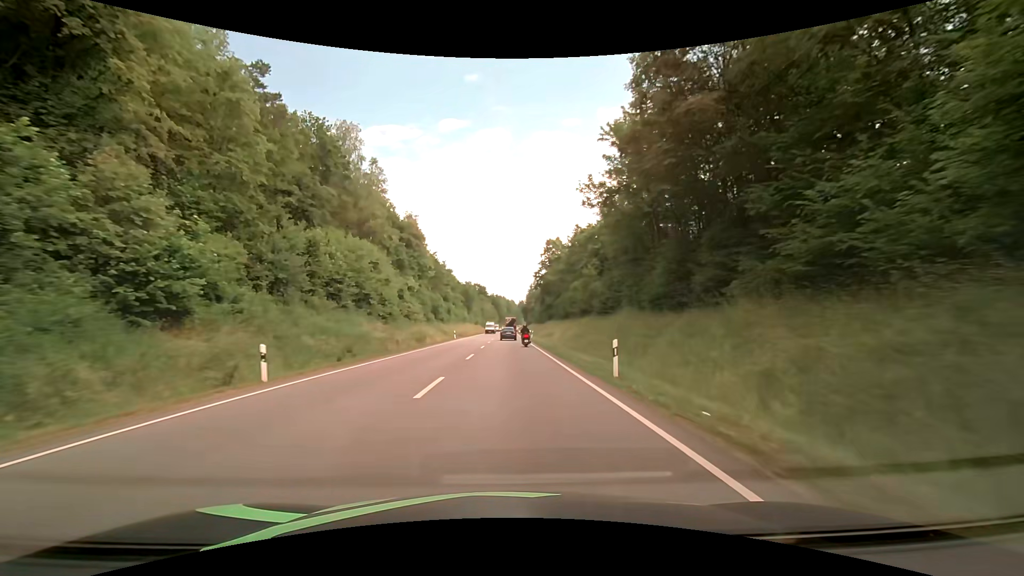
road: primary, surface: asphalt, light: Day
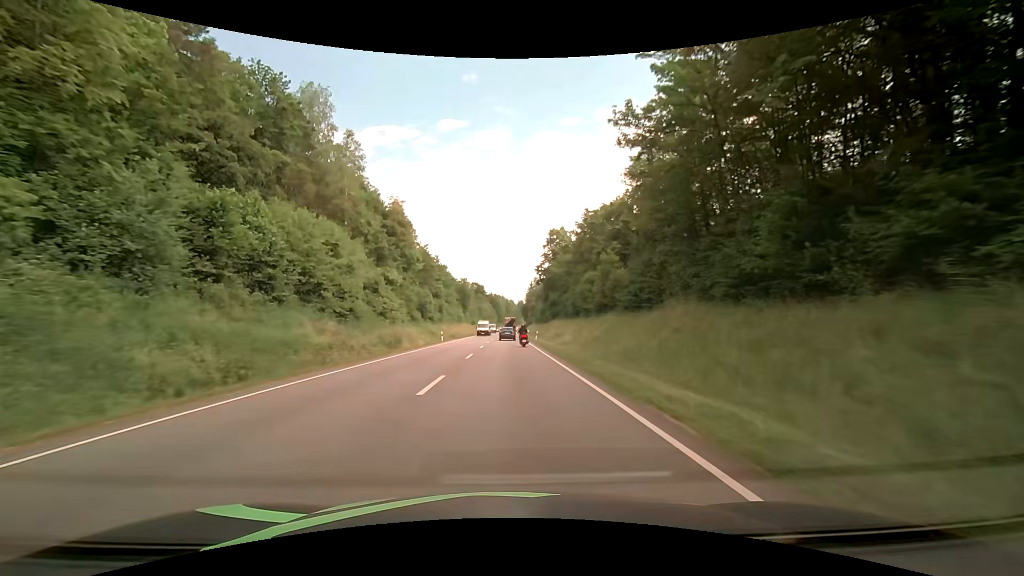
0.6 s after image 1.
(+0.1, +11.5) m; +1°
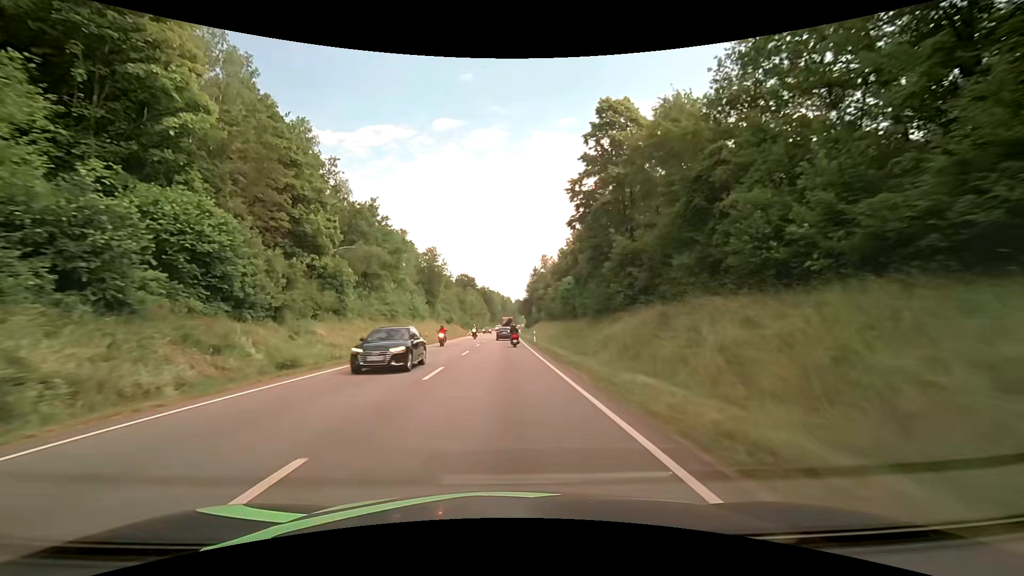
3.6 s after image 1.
(+0.3, +56.8) m; +1°
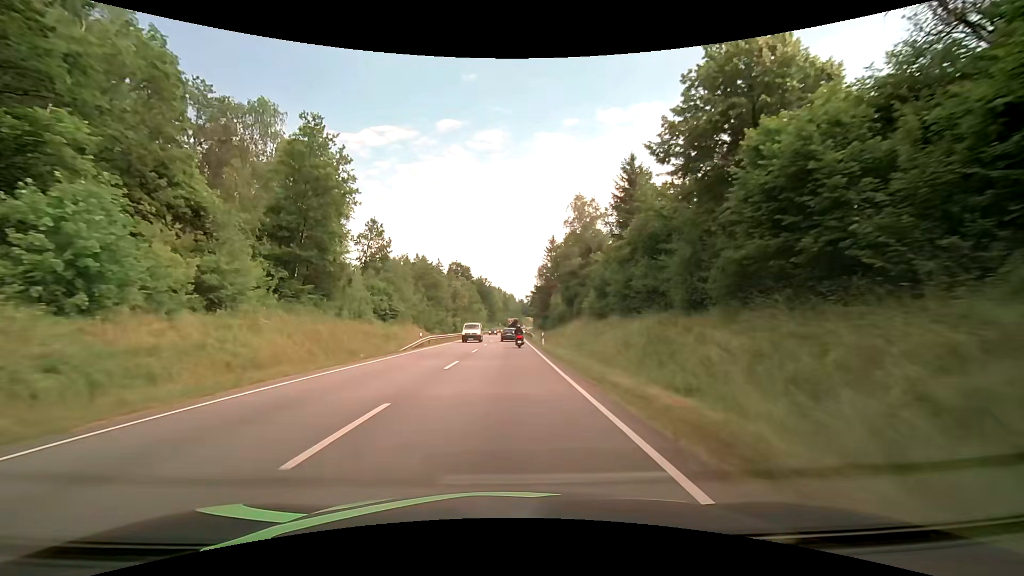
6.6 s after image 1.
(0.0, +56.2) m; 0°
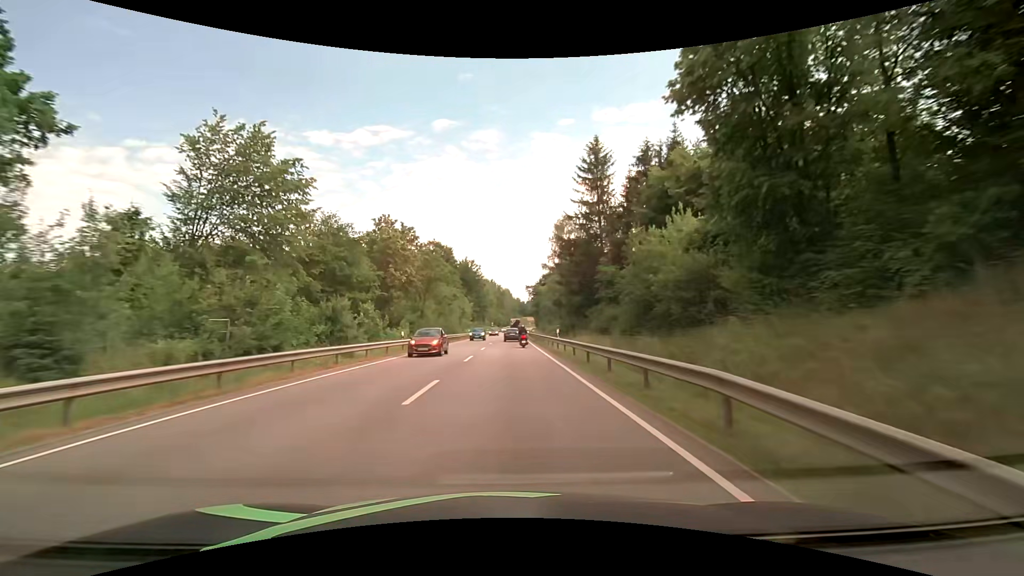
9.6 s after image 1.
(+0.1, +56.0) m; +1°
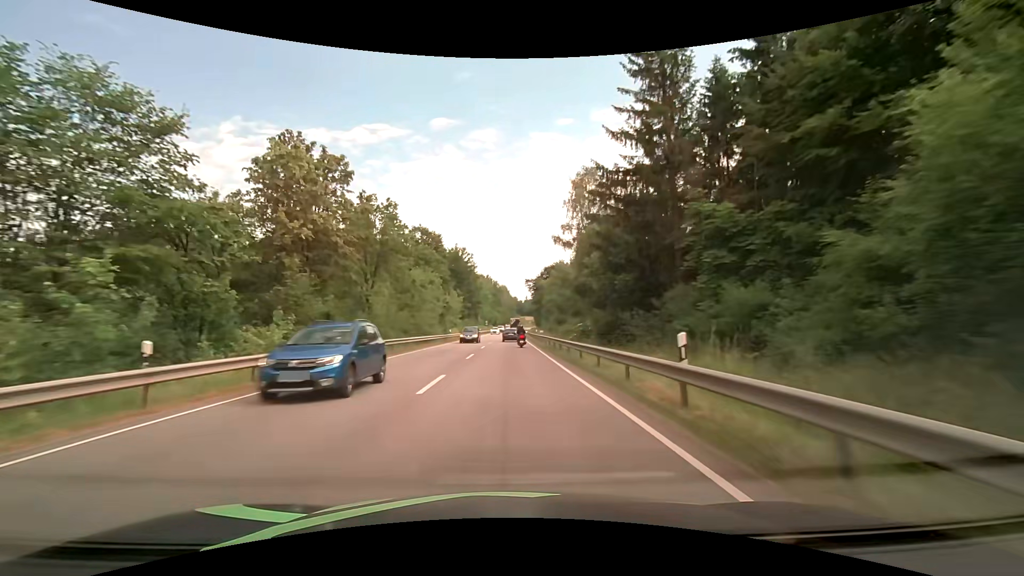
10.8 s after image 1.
(+0.1, +22.5) m; +1°
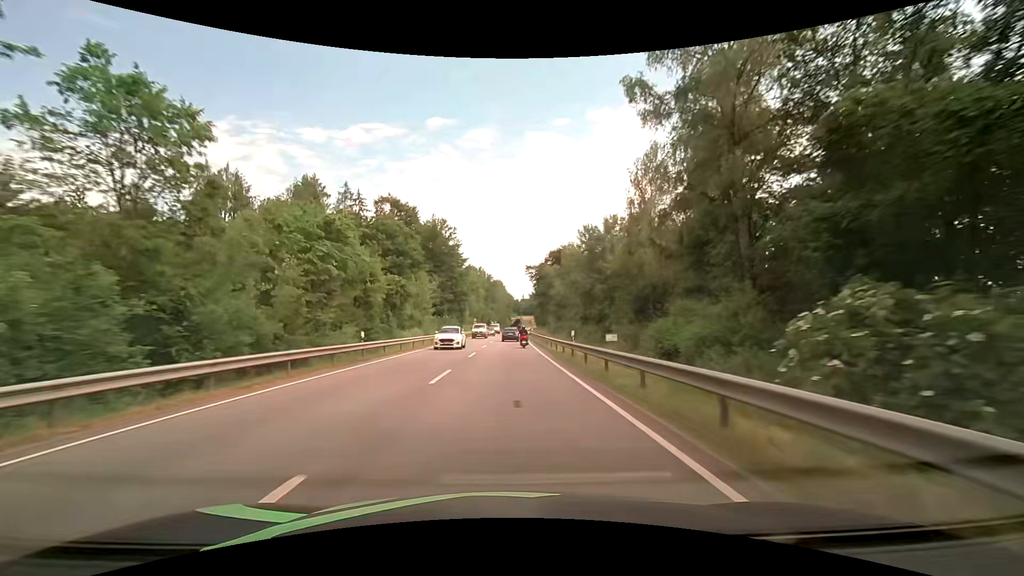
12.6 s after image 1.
(+0.1, +33.9) m; +1°
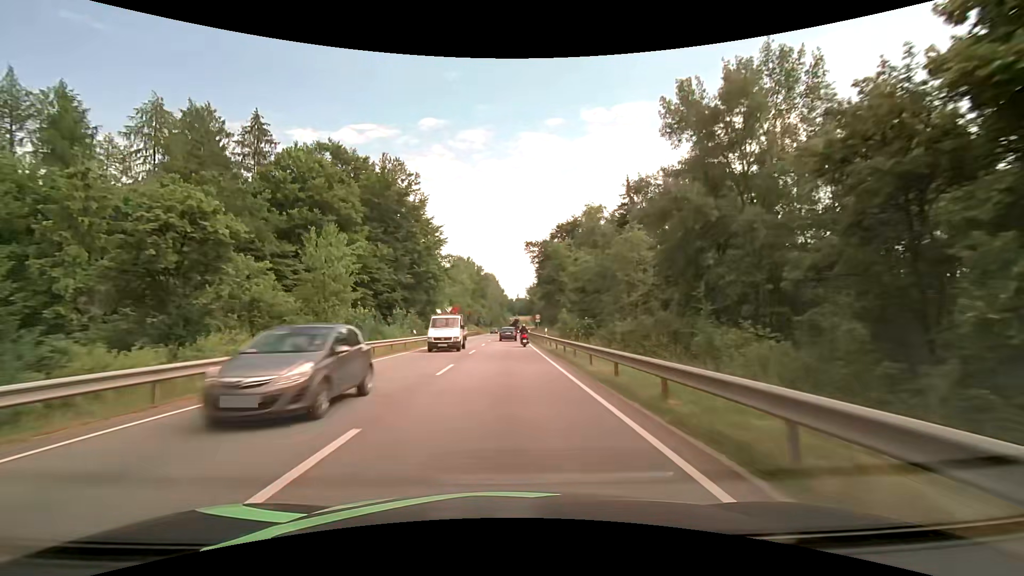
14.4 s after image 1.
(0.0, +33.9) m; 0°
(0, +10) (0, +20) (0, +30) (0, +40) (0, +50) (0, +60) (0, +70) (0, +80) (0, +90) (+1, +100) m
